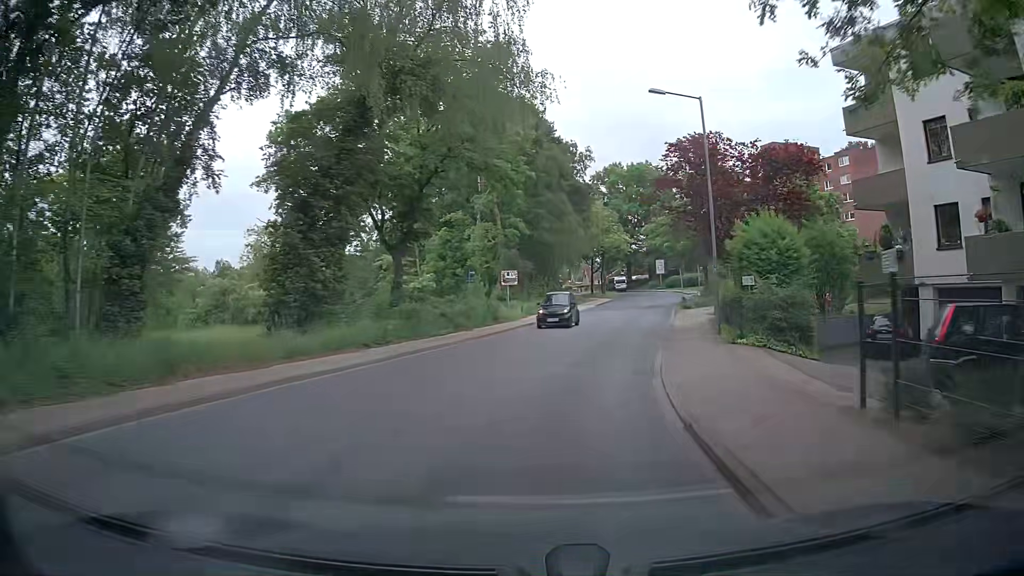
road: tertiary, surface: asphalt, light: Day
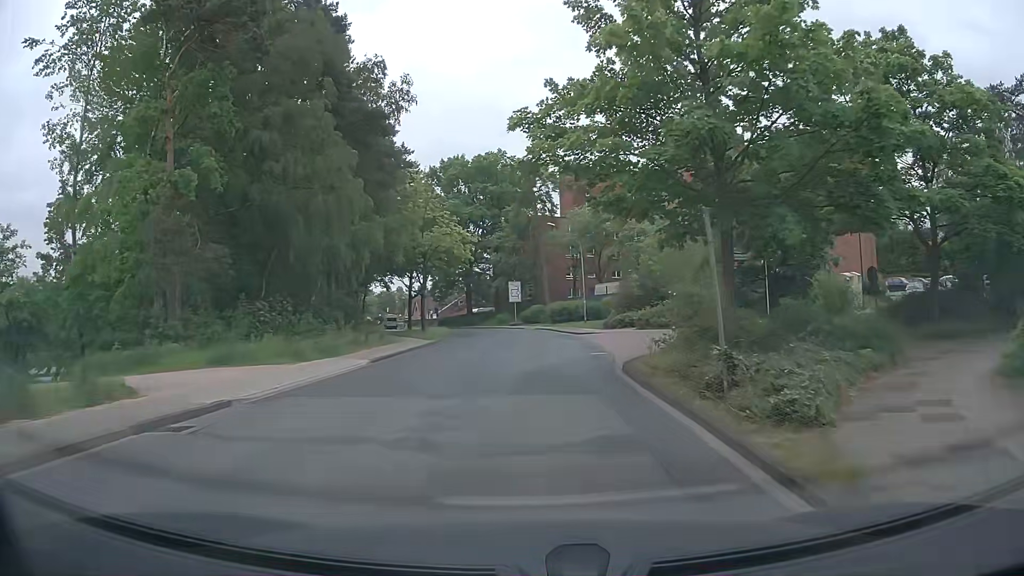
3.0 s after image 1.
(+5.3, +33.4) m; +14°
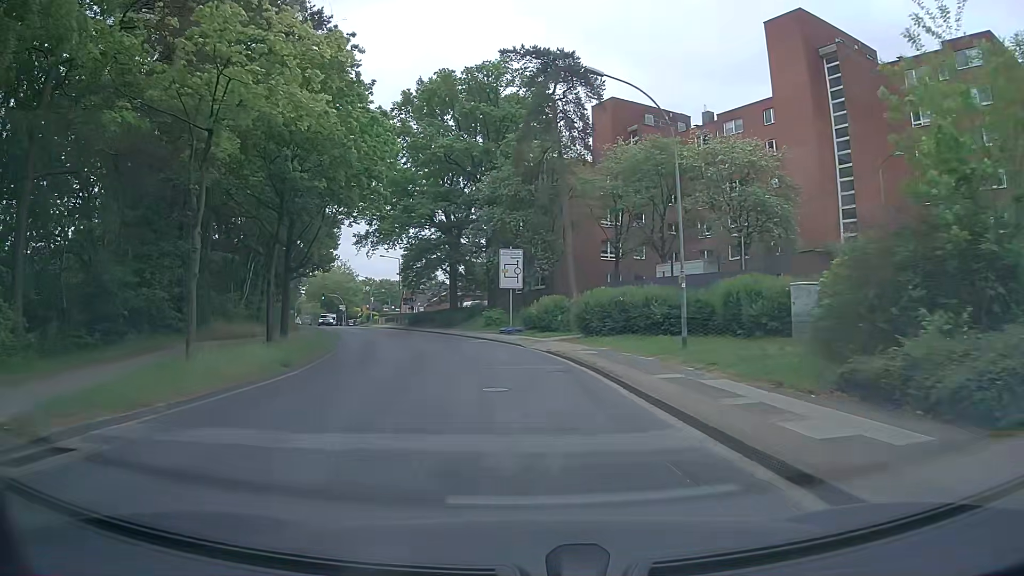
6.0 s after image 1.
(+0.8, +32.8) m; -1°
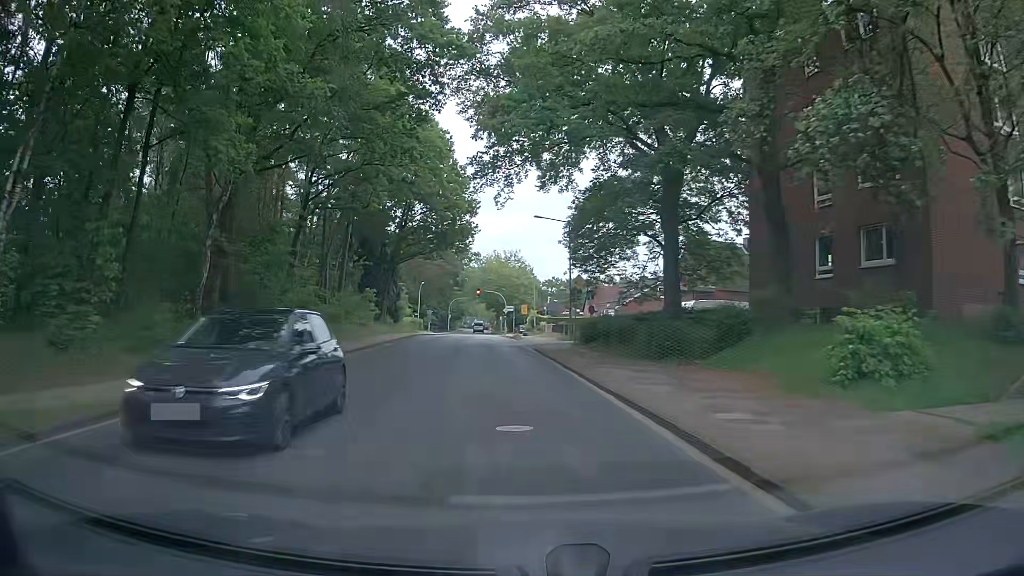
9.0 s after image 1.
(-4.5, +34.0) m; -16°
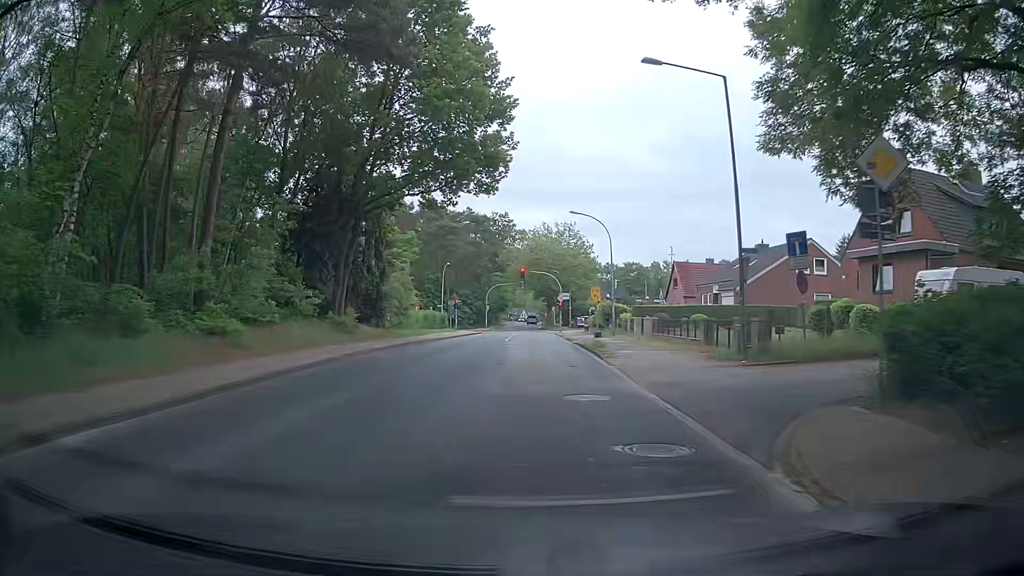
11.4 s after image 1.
(-1.7, +26.6) m; -4°
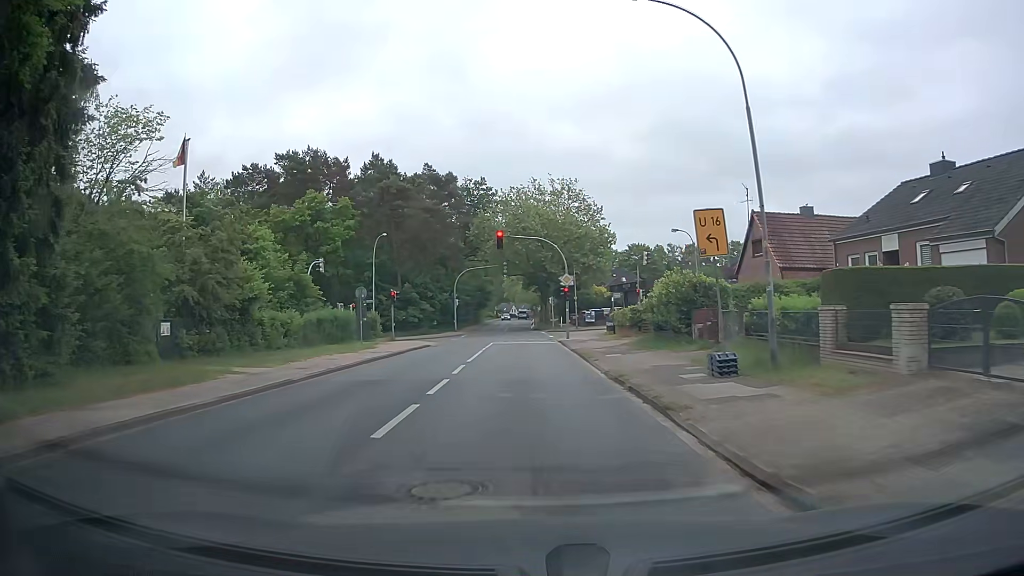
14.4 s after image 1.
(+0.3, +29.0) m; +2°
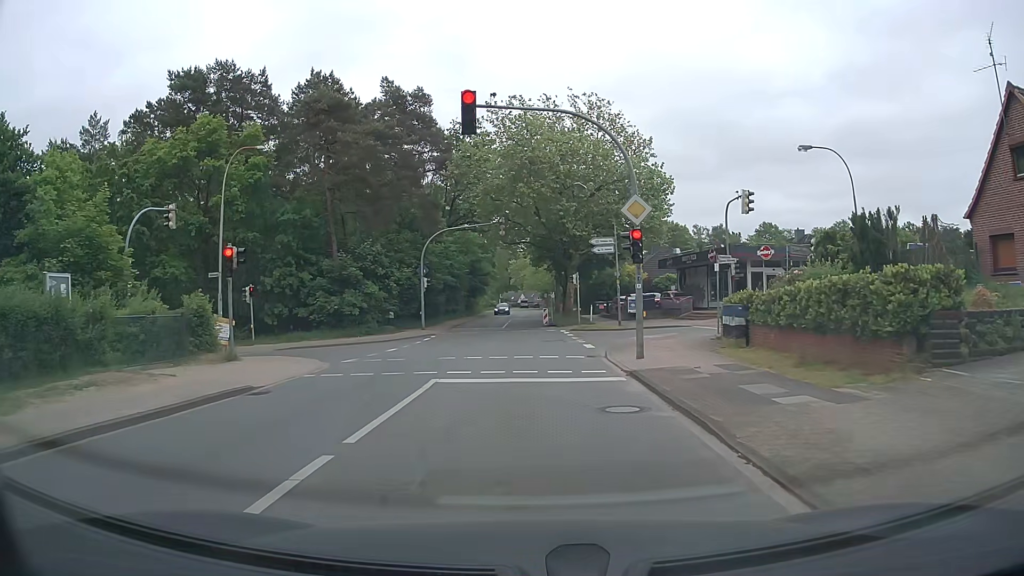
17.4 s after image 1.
(-0.7, +24.6) m; -2°
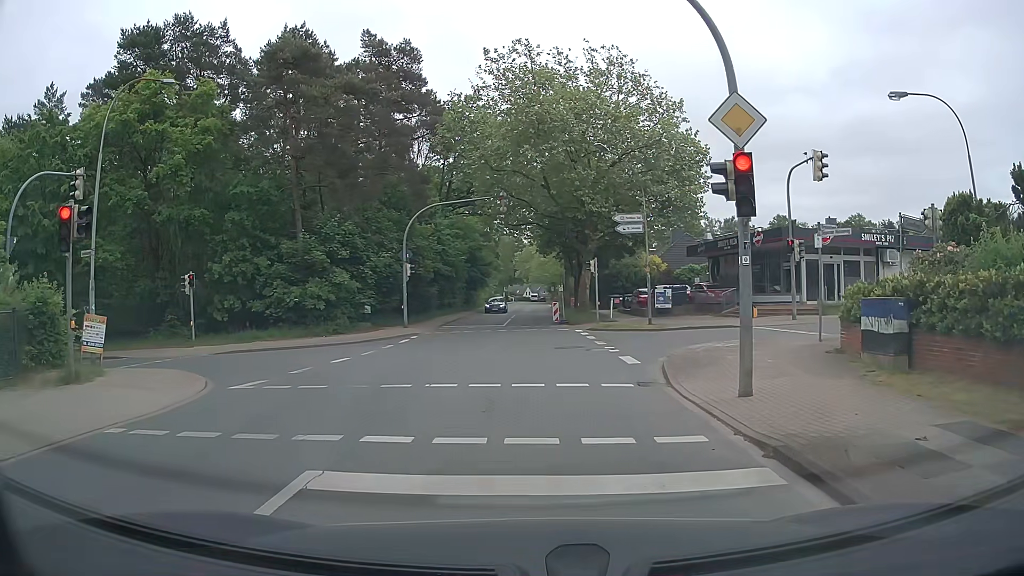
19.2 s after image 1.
(-0.1, +7.3) m; -1°
(0, +10) (+3, +19) (+13, +22) (+23, +23) (+33, +24) (+43, +26) (+52, +28) (+62, +28) (+72, +28) (+82, +29) m
